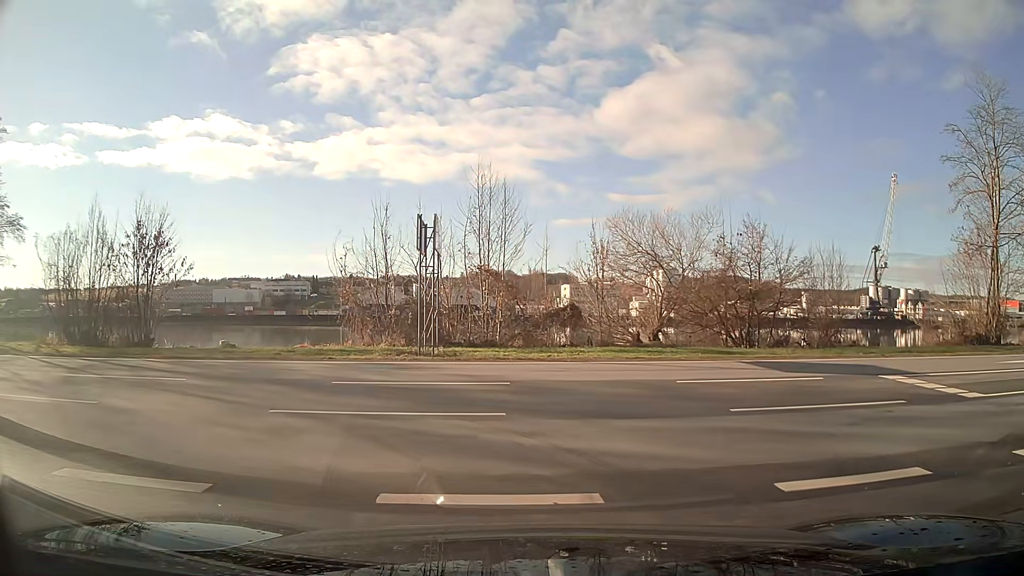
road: tertiary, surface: asphalt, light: Day
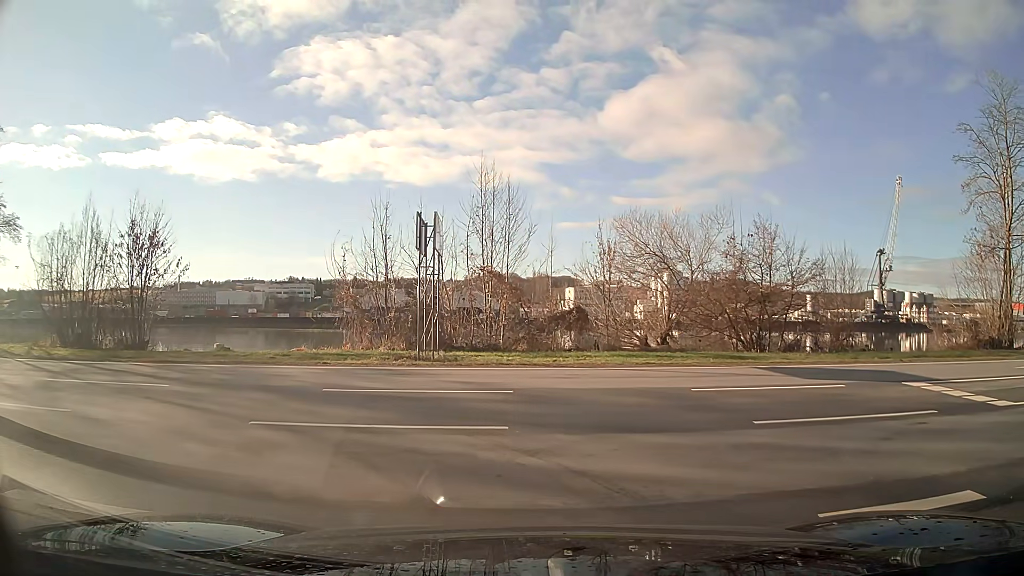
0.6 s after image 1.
(0.0, +0.7) m; 0°
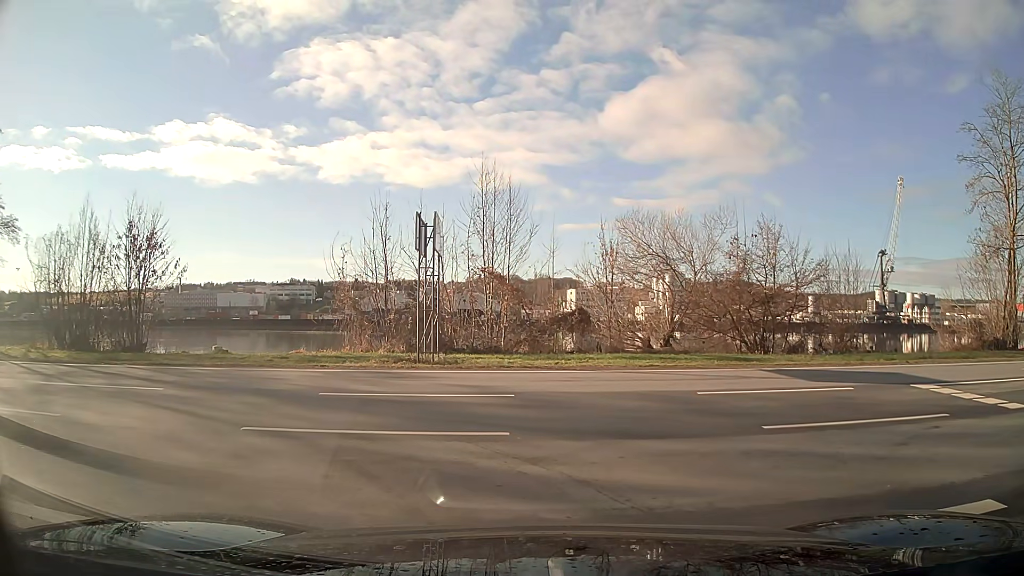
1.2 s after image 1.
(0.0, +0.3) m; 0°
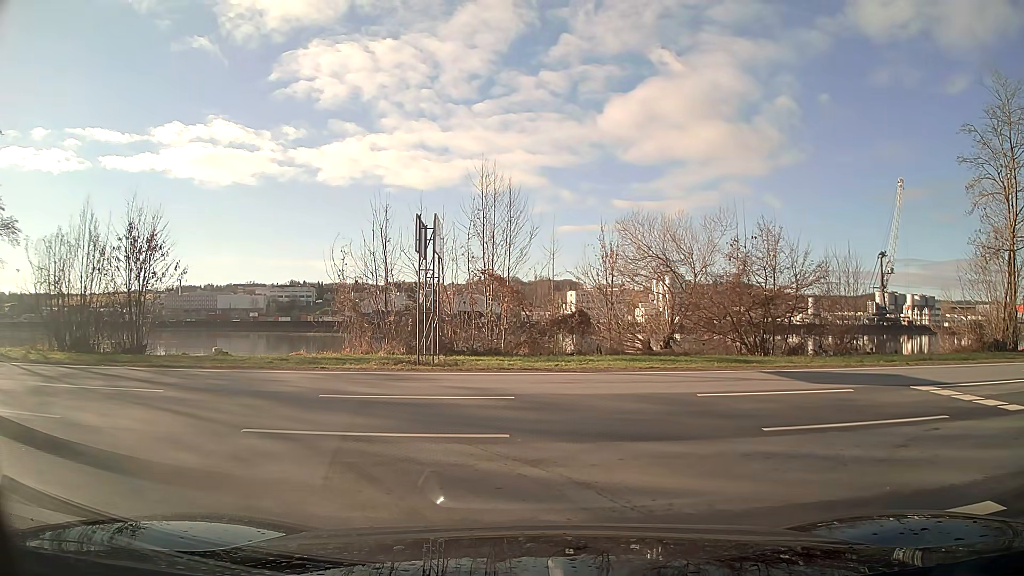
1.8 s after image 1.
(0.0, 0.0) m; 0°
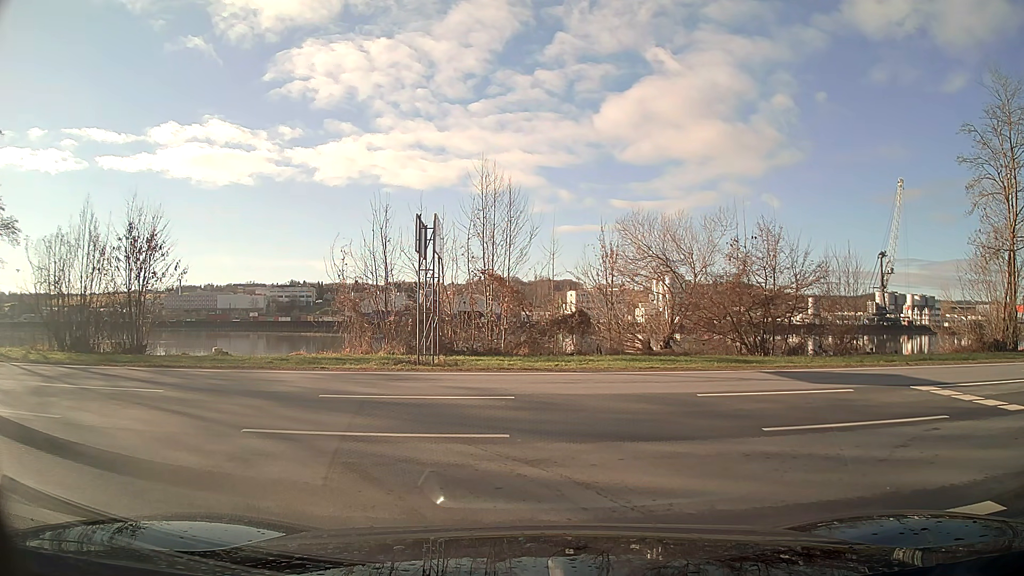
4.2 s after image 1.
(0.0, 0.0) m; 0°
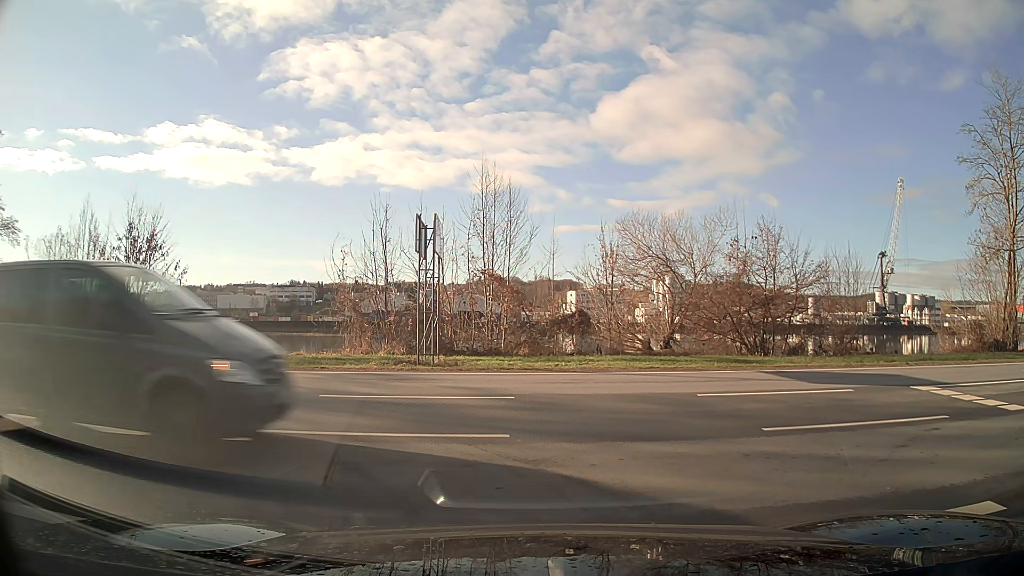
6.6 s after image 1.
(0.0, 0.0) m; 0°
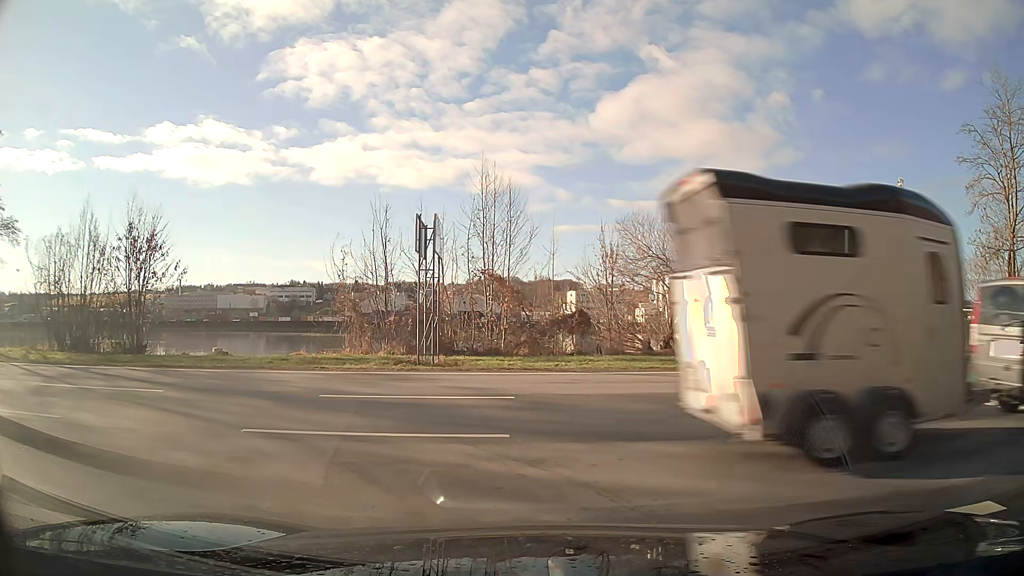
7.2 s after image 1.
(0.0, 0.0) m; 0°
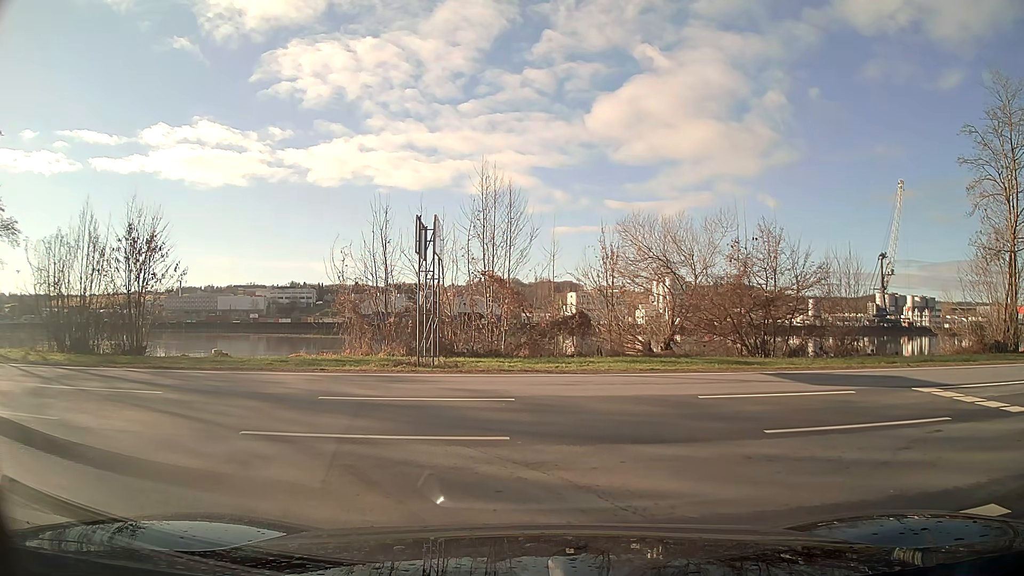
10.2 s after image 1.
(0.0, 0.0) m; 0°
(-4, +9) (-14, +11) (-24, +11) (-34, +11) (-44, +10) (-54, +10) (-64, +9) (-73, +8) (-83, +7) (-93, +6) m
